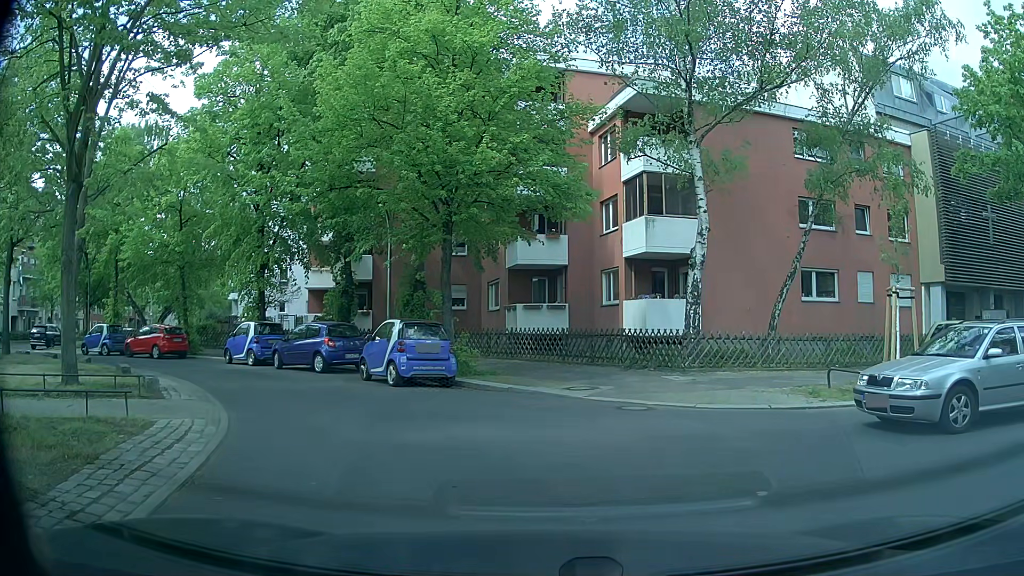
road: residential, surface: asphalt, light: Day
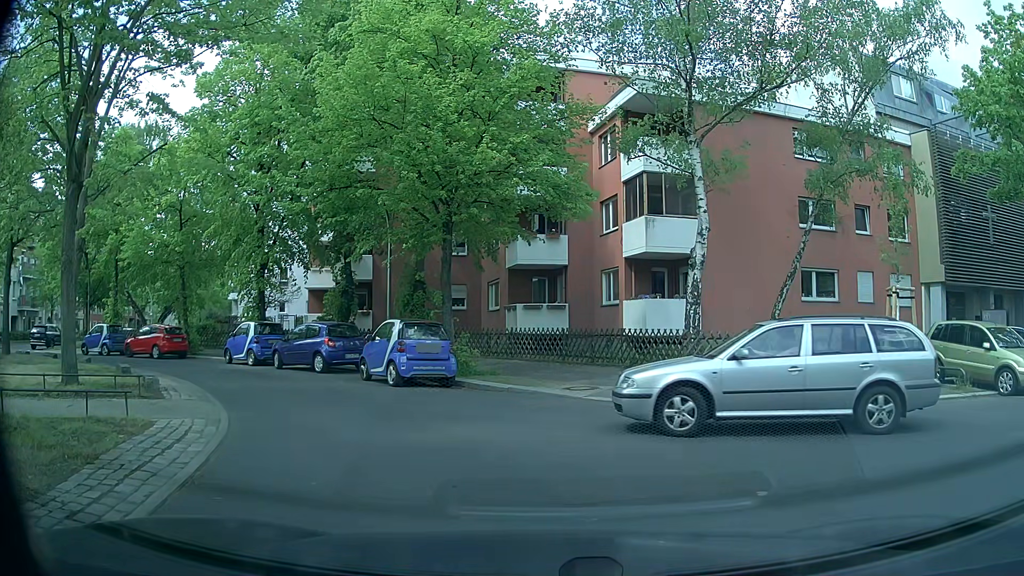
(0.0, 0.0) m; 0°
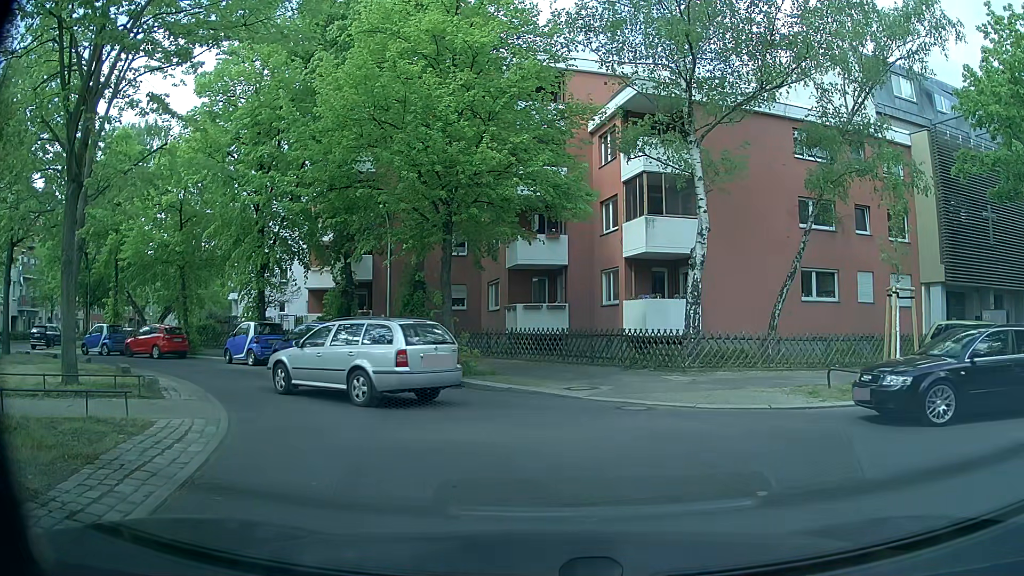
(0.0, 0.0) m; 0°
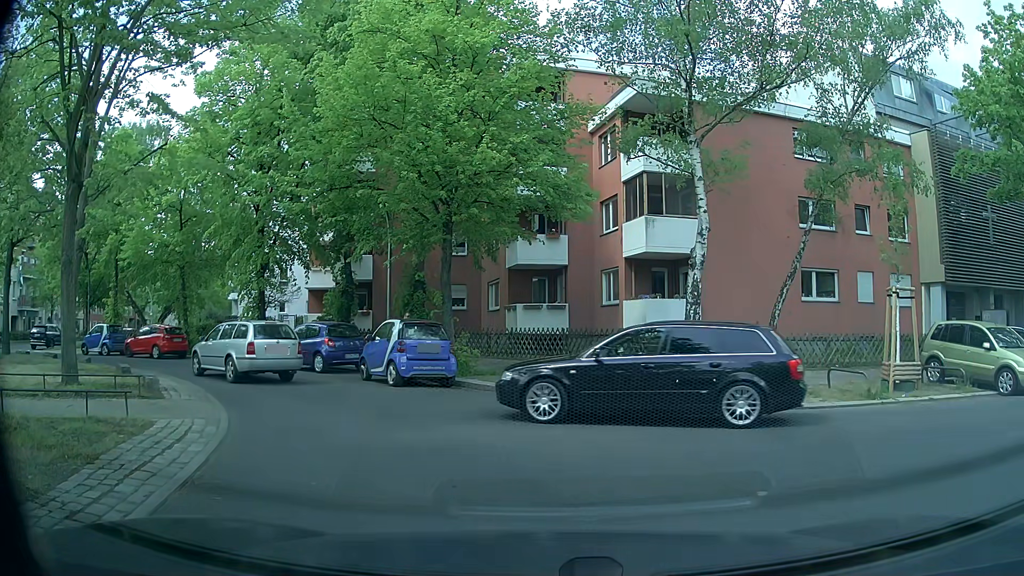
(0.0, 0.0) m; 0°
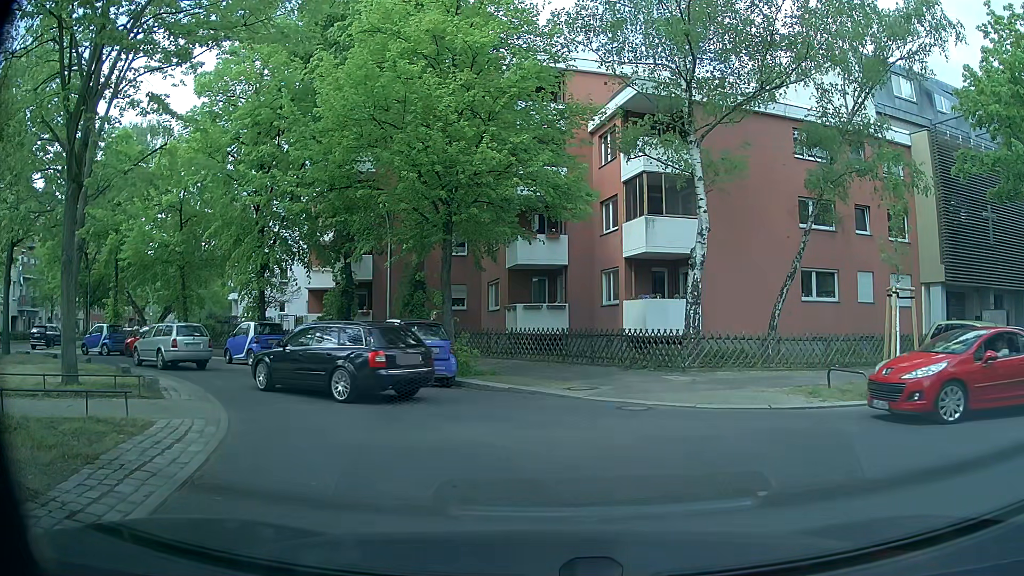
(0.0, 0.0) m; 0°
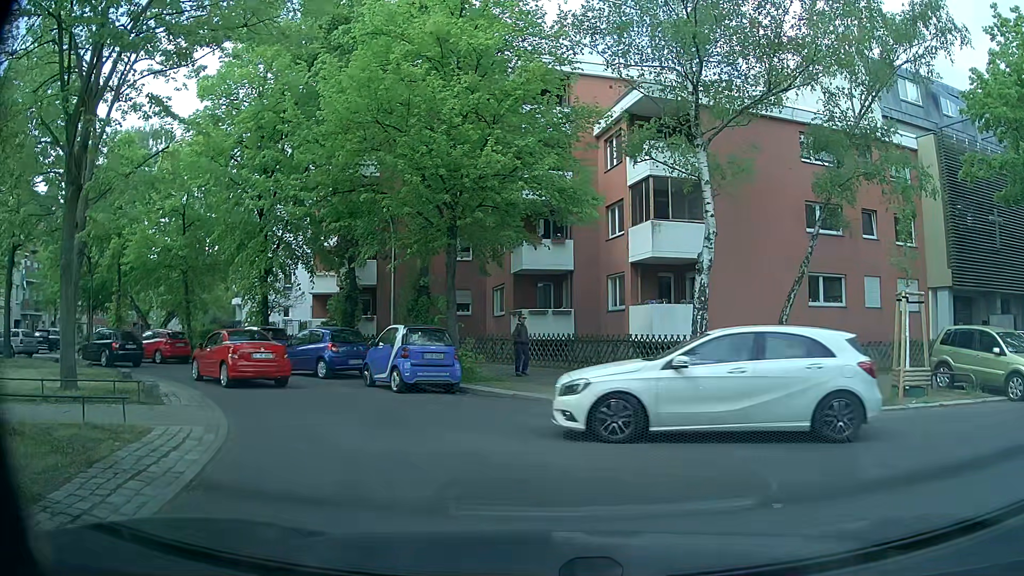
(0.0, +0.3) m; 0°
